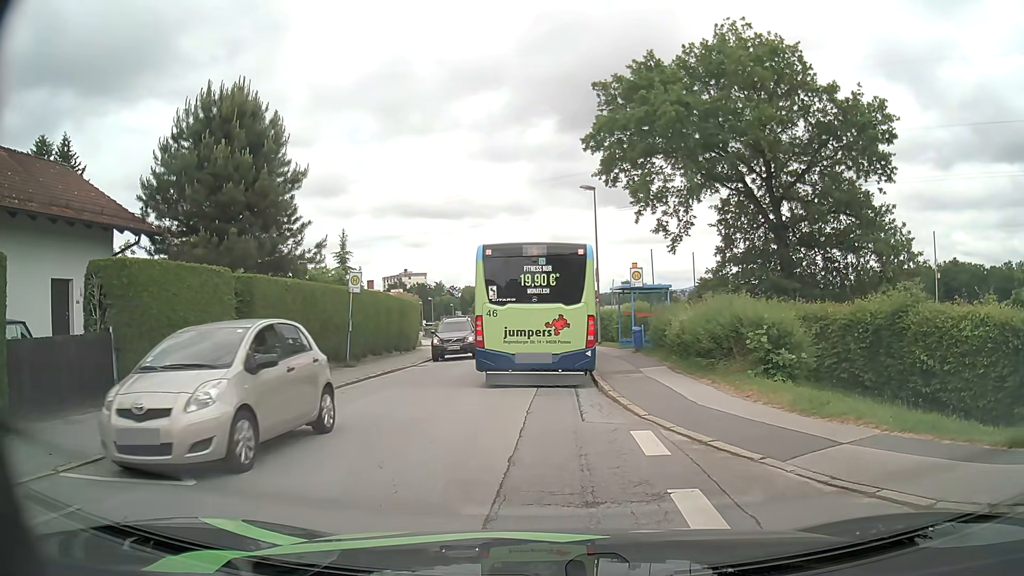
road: residential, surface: asphalt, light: Day
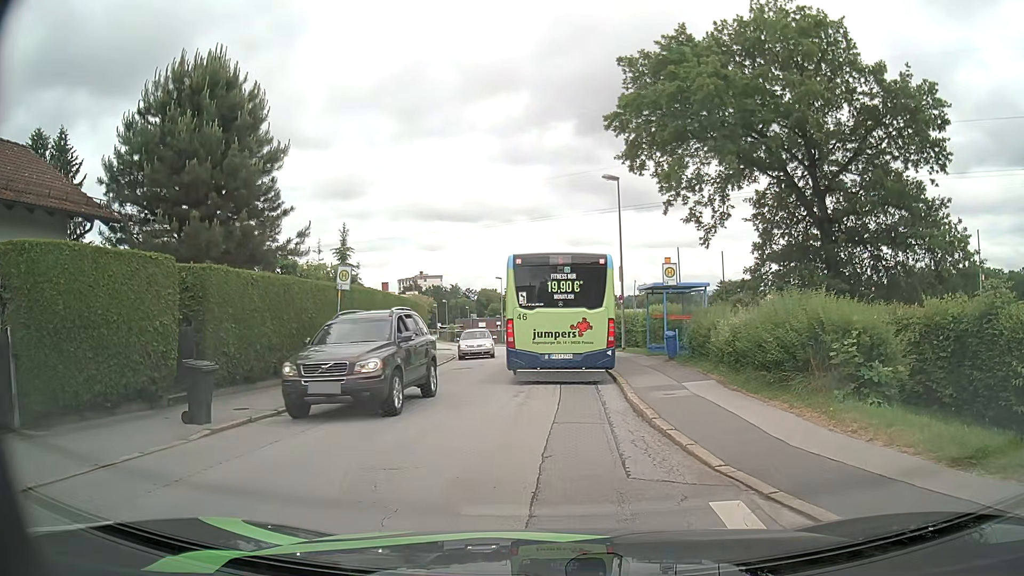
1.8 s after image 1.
(-0.1, +3.3) m; -2°
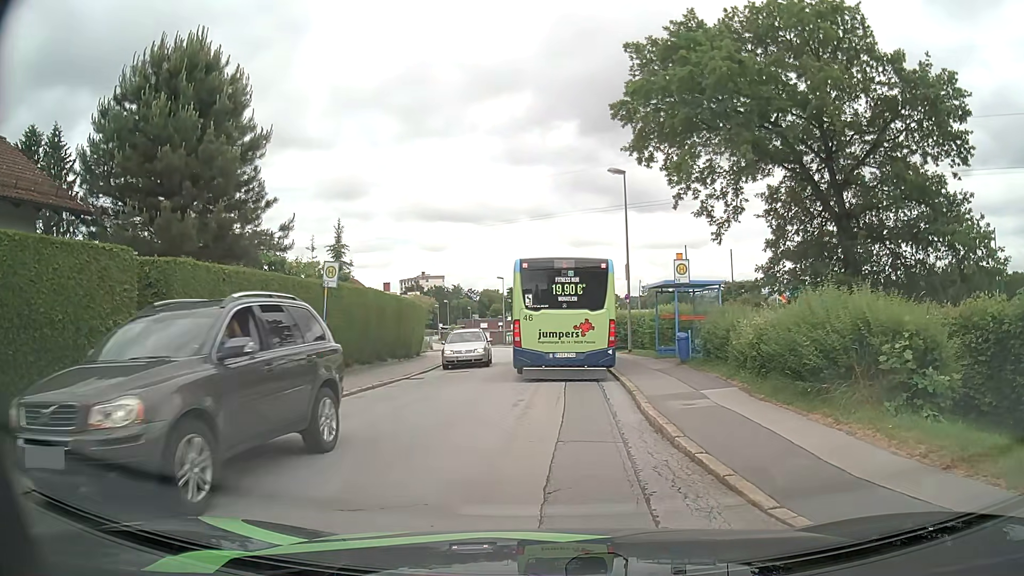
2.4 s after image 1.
(0.0, +1.6) m; 0°
(0, +10) (0, +20) (0, +30) (0, +40) (-2, +50) (-3, +60) (-5, +70) (-7, +79) (-10, +89) (-12, +99) m
